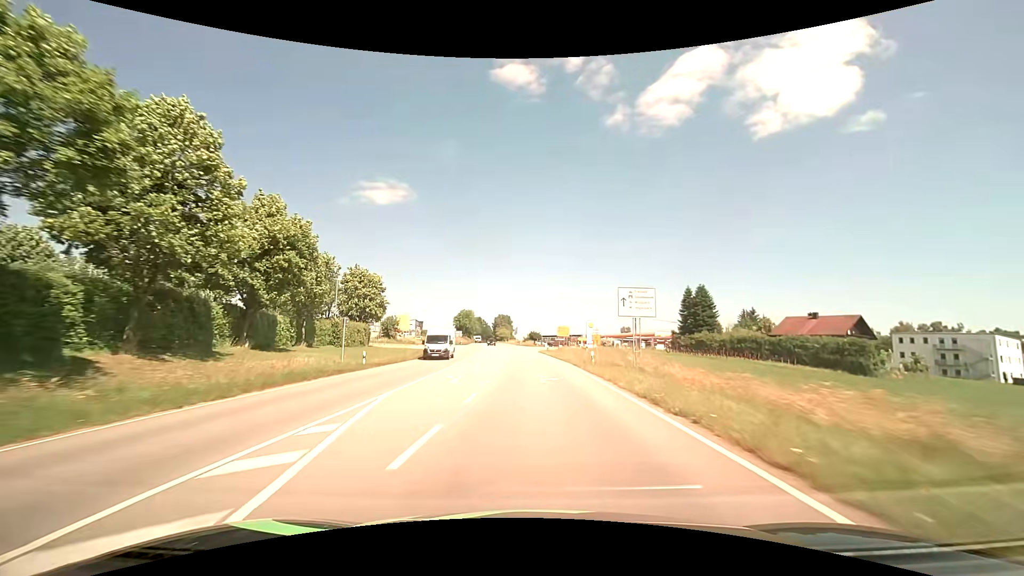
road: secondary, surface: asphalt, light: Day
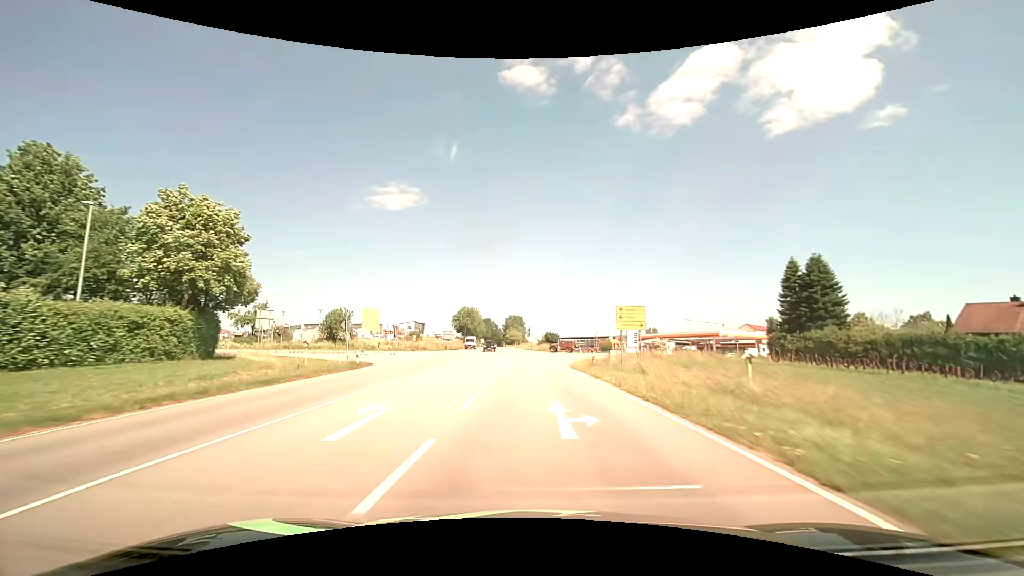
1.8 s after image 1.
(-0.6, +37.3) m; -2°
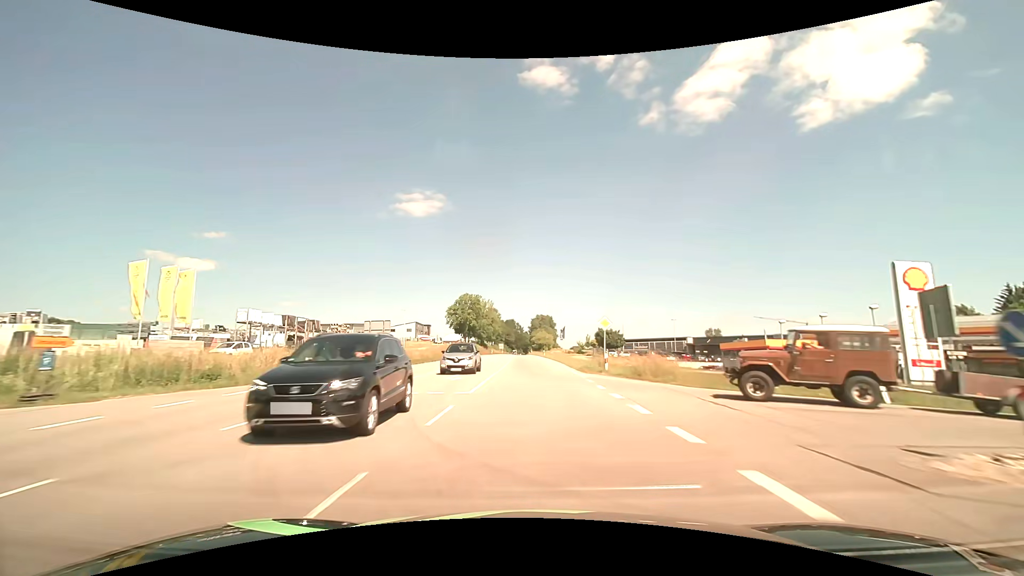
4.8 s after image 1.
(-1.9, +61.2) m; -3°
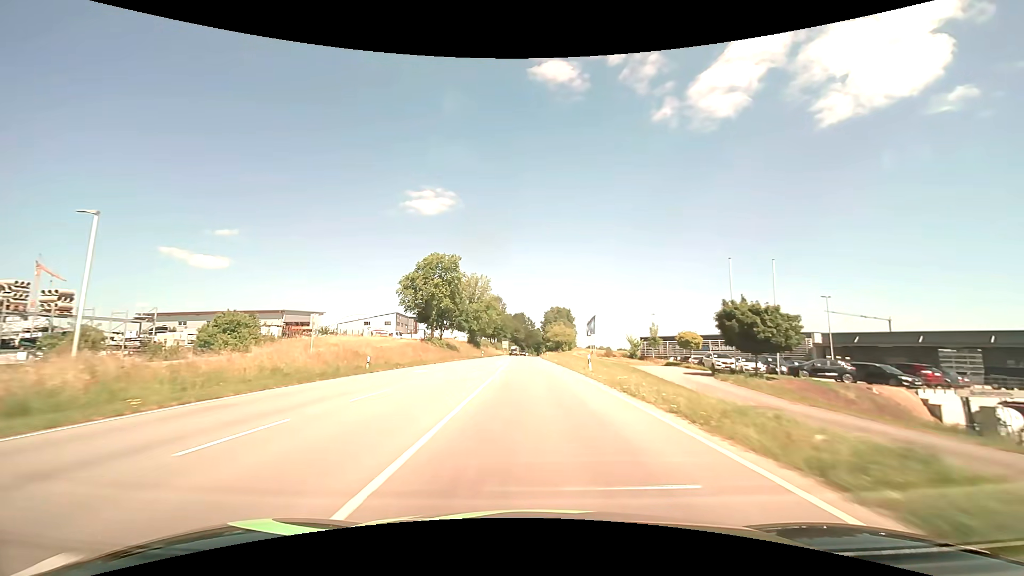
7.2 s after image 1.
(-0.6, +49.1) m; -1°
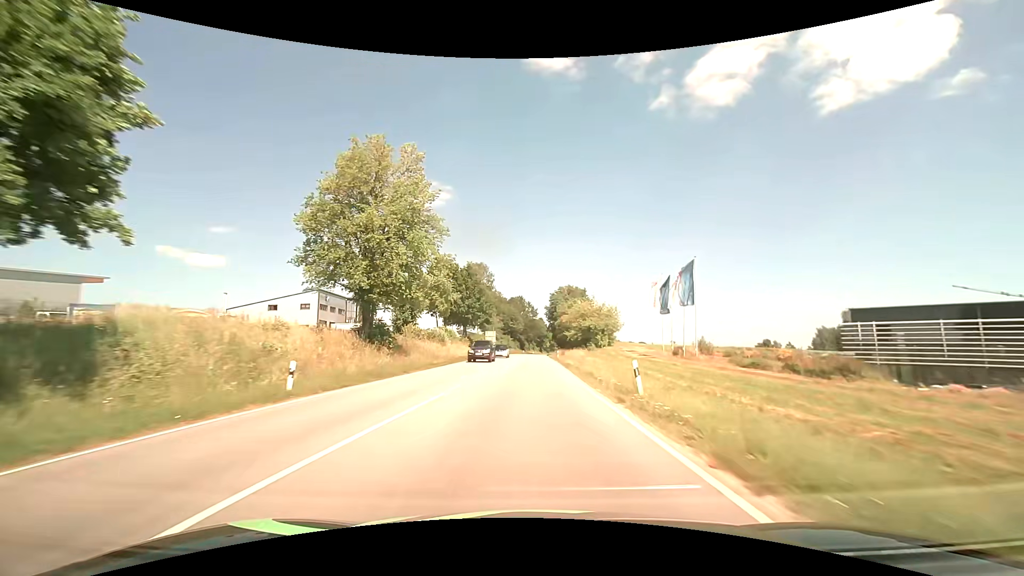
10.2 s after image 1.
(-0.5, +62.6) m; 0°
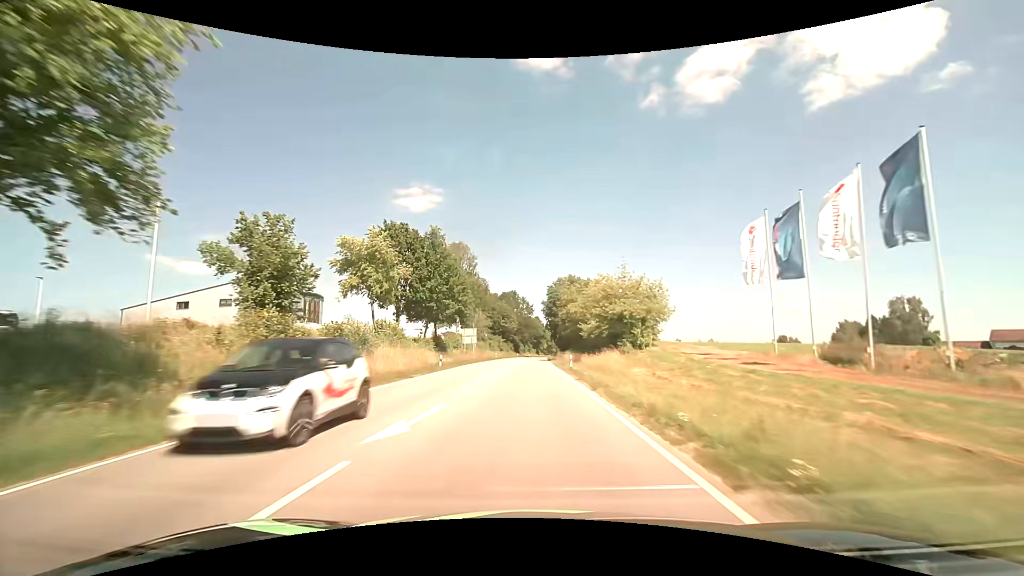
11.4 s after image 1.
(+0.1, +25.8) m; 0°
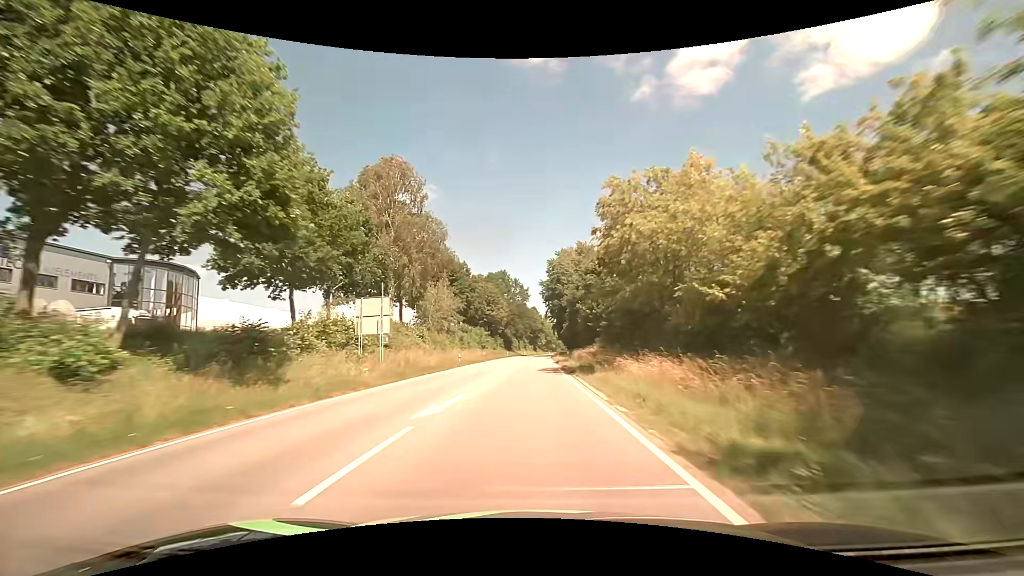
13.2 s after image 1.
(+0.2, +39.6) m; 0°
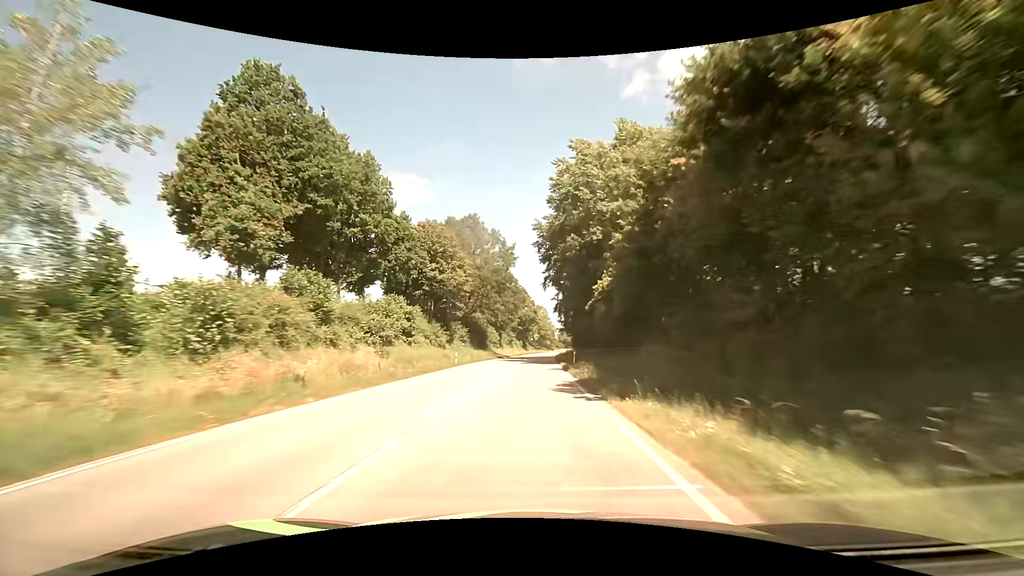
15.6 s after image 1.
(+0.6, +54.7) m; +1°
(0, +10) (0, +20) (0, +30) (0, +40) (+1, +50) (+1, +60) (+1, +70) (+2, +80) (+2, +90) (+3, +100) m
